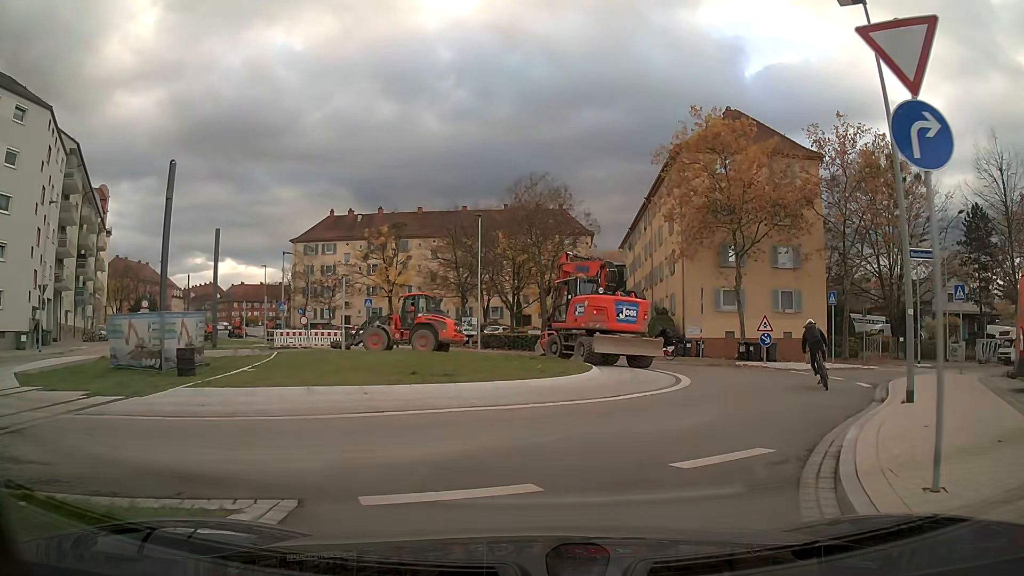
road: secondary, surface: asphalt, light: Day
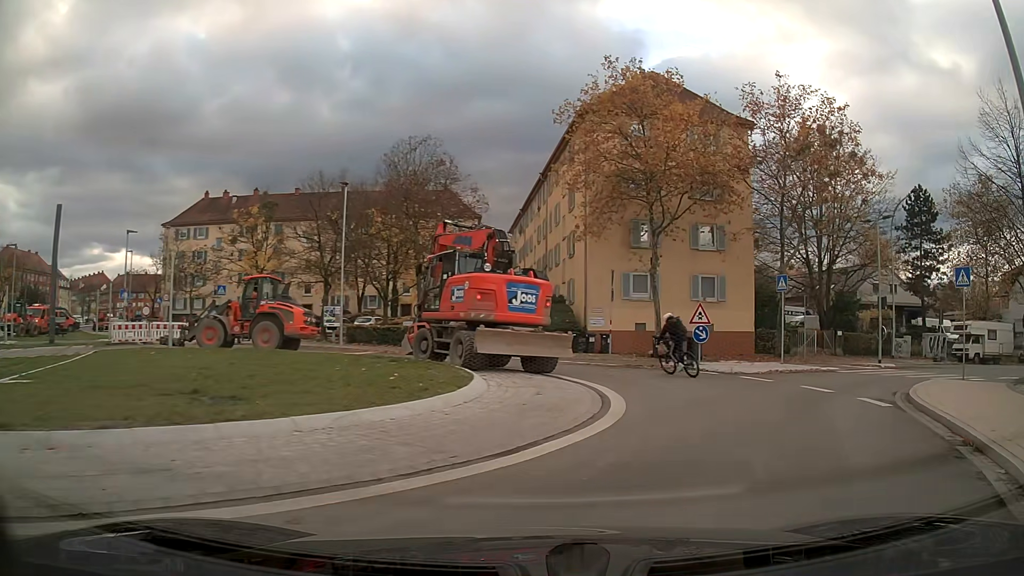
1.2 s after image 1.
(+0.7, +6.6) m; +13°
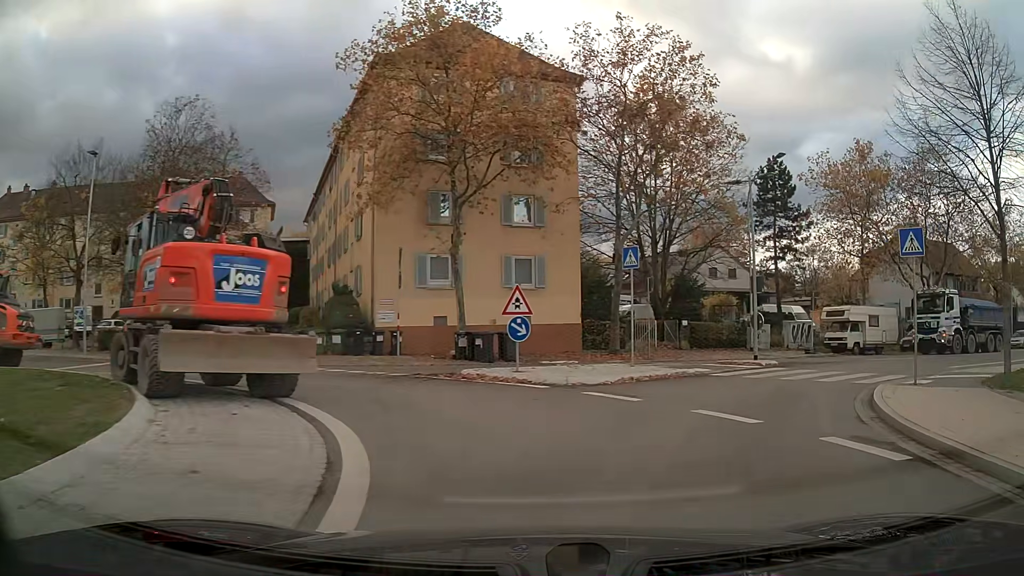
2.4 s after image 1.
(+0.9, +6.7) m; +15°
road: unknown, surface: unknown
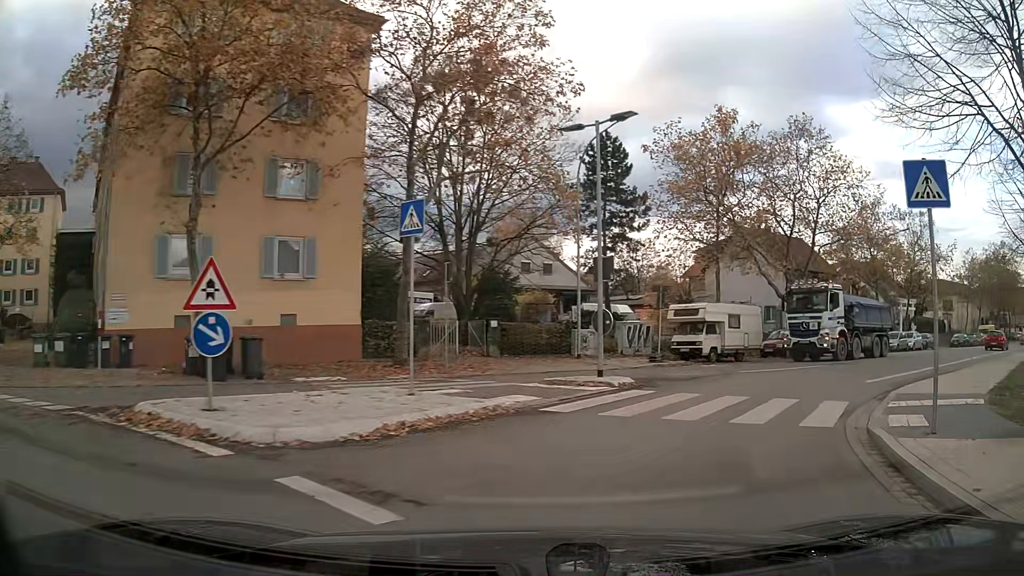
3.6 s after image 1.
(+1.0, +7.1) m; +17°
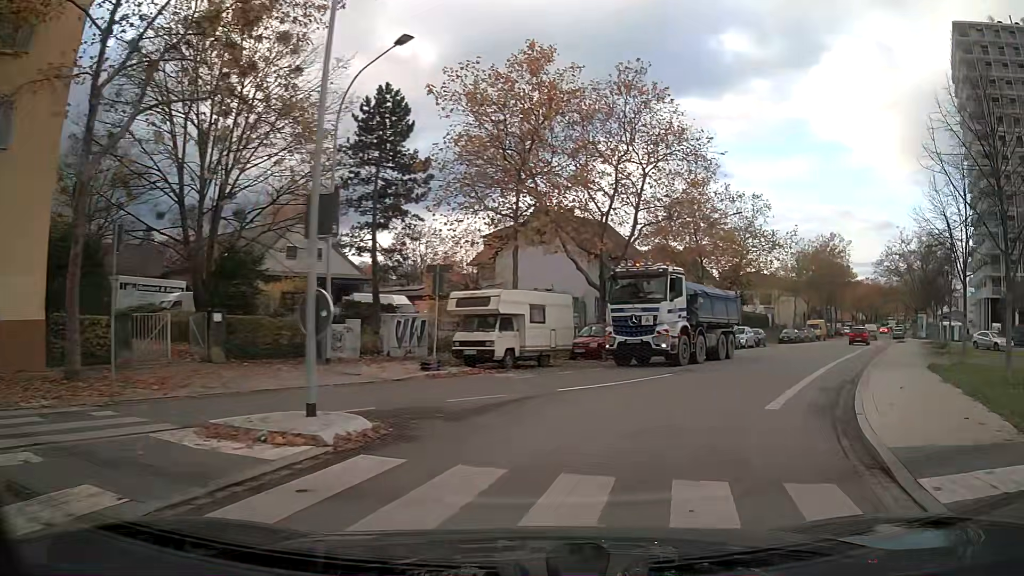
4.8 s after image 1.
(+1.2, +7.4) m; +19°
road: tertiary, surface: asphalt
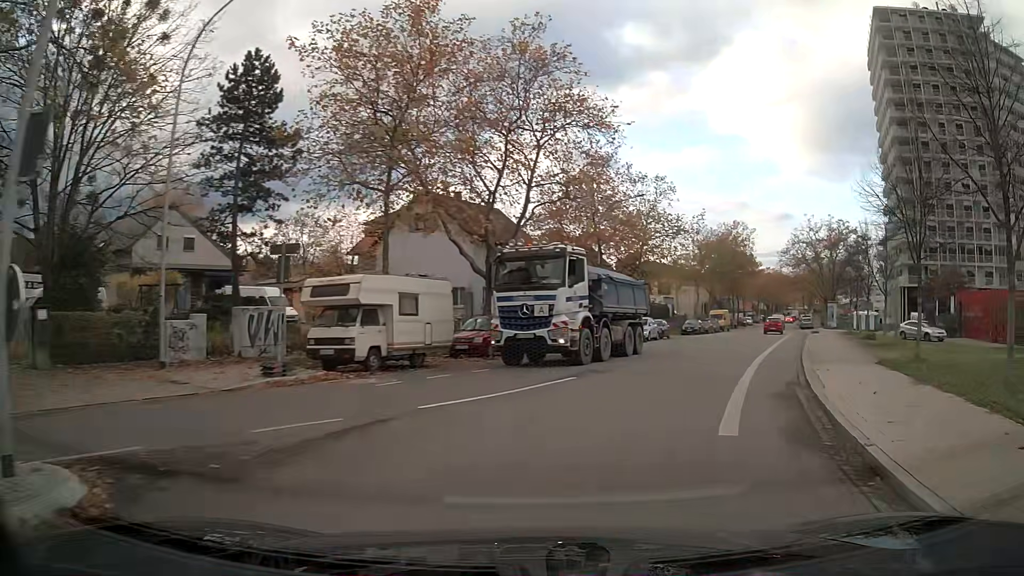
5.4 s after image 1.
(+0.3, +3.9) m; +8°
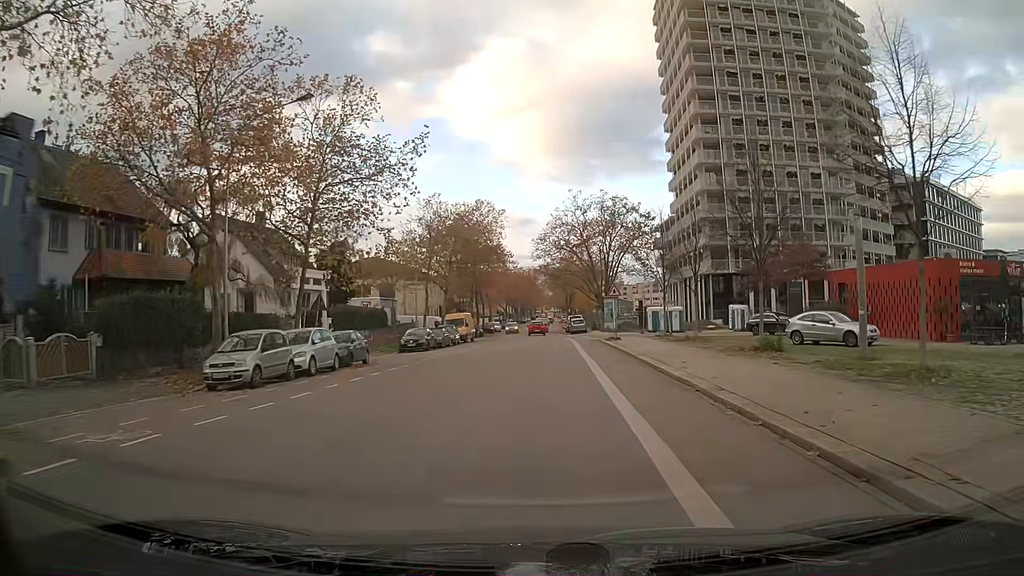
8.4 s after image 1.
(+4.9, +22.3) m; +18°
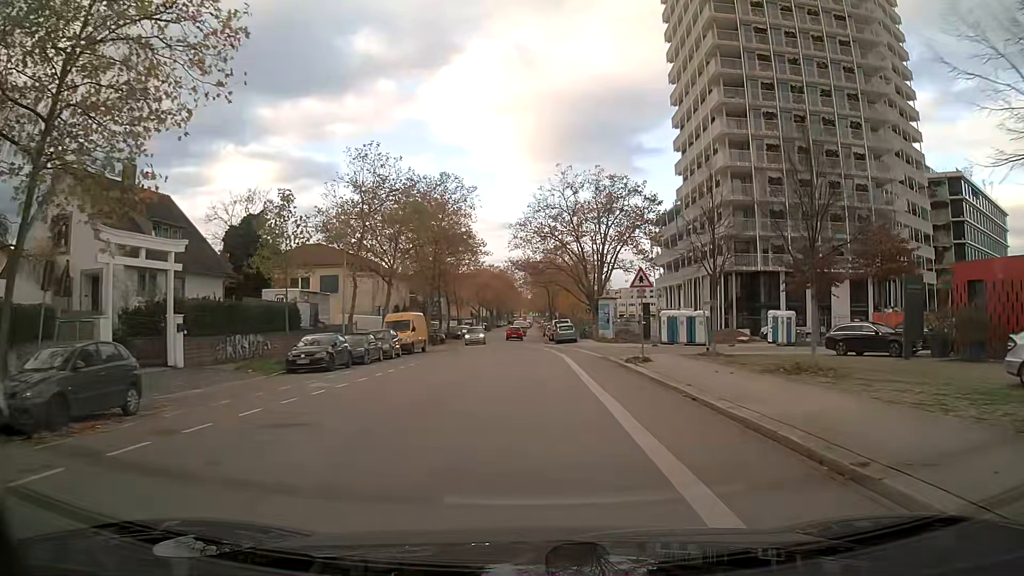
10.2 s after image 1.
(+0.3, +16.5) m; +2°
(0, +10) (0, +20) (0, +30) (-1, +40) (-2, +50) (-2, +60) (-2, +70) (-2, +80) (-2, +90) (-2, +100) m
